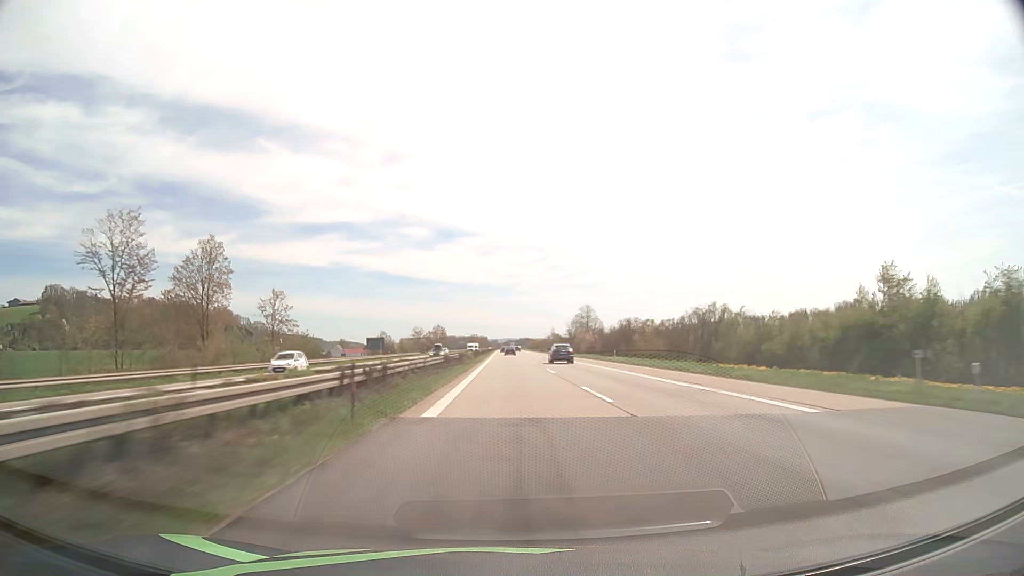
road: motorway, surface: asphalt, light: Day
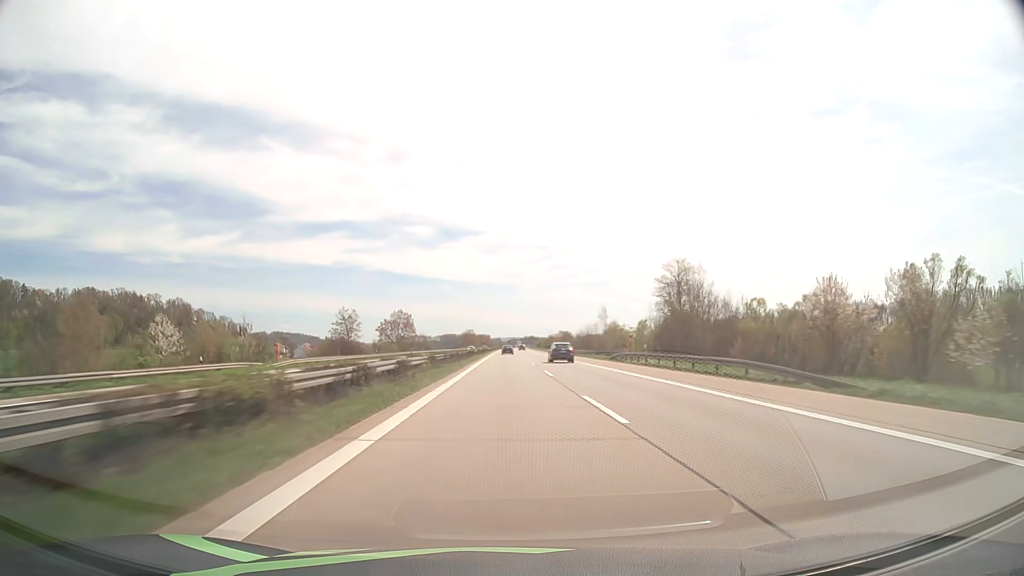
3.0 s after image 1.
(-0.2, +113.6) m; 0°
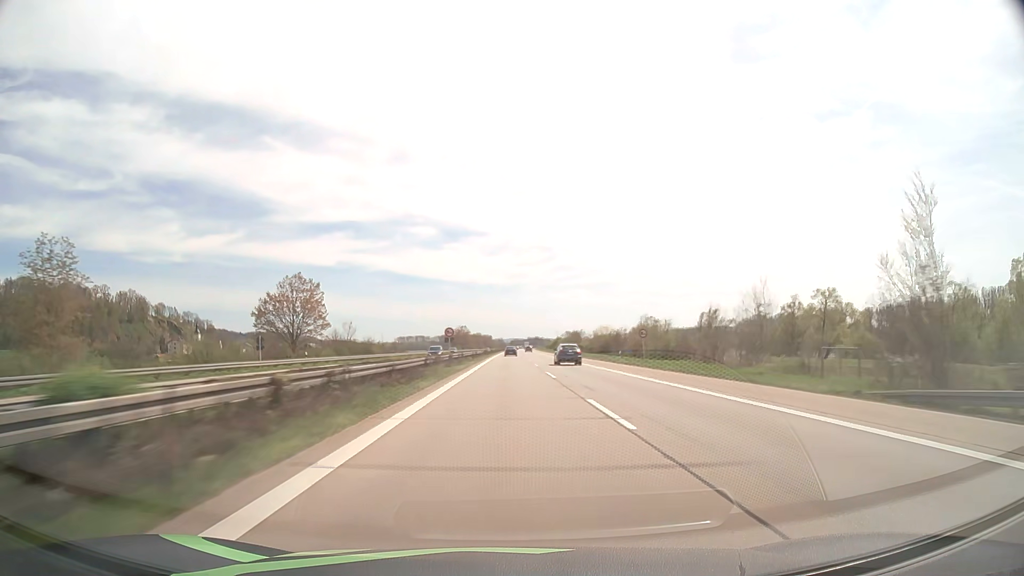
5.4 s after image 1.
(-0.3, +92.5) m; 0°
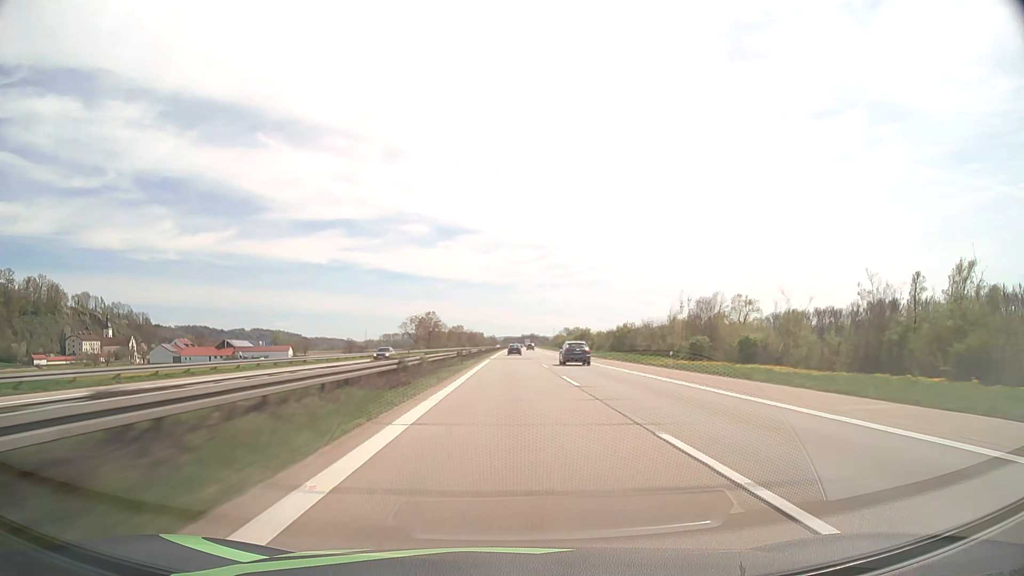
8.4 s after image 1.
(+0.4, +116.4) m; +1°
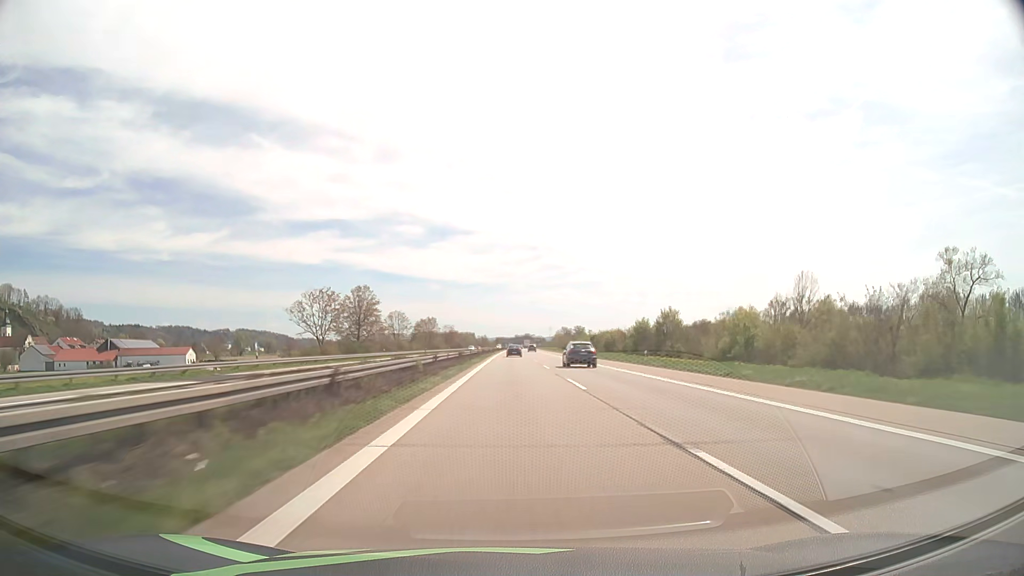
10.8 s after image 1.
(+0.5, +92.1) m; +1°
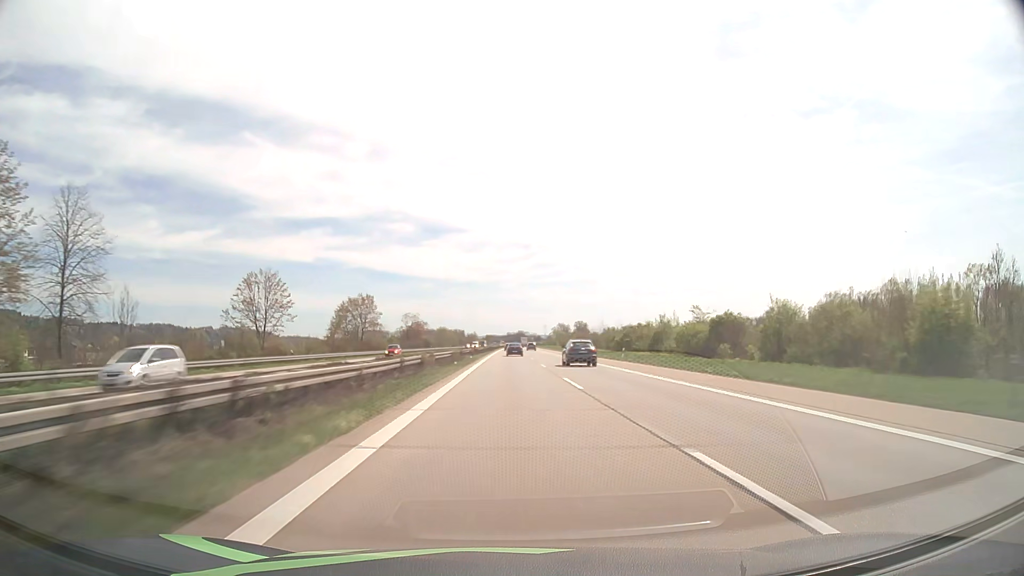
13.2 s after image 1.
(+0.5, +90.4) m; +1°
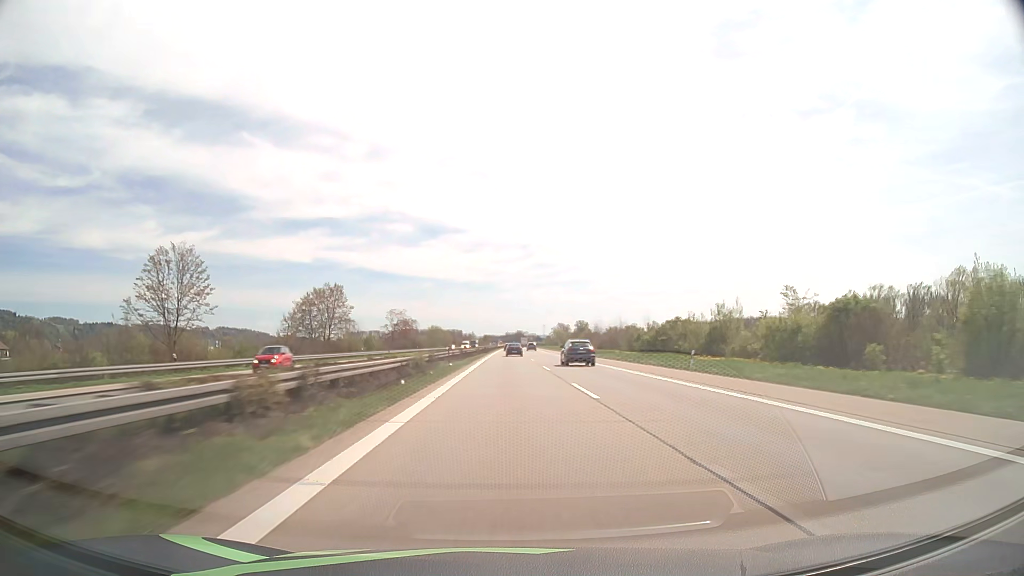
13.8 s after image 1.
(0.0, +22.2) m; 0°
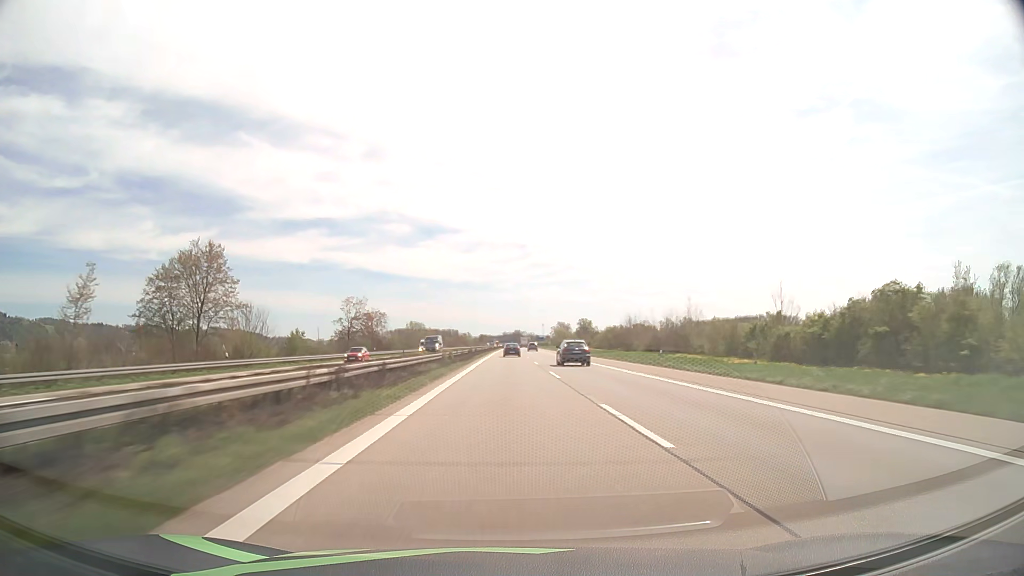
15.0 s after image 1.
(+0.1, +43.8) m; 0°
(0, +10) (0, +20) (0, +30) (0, +40) (0, +50) (0, +60) (0, +70) (0, +80) (0, +90) (0, +100) m
